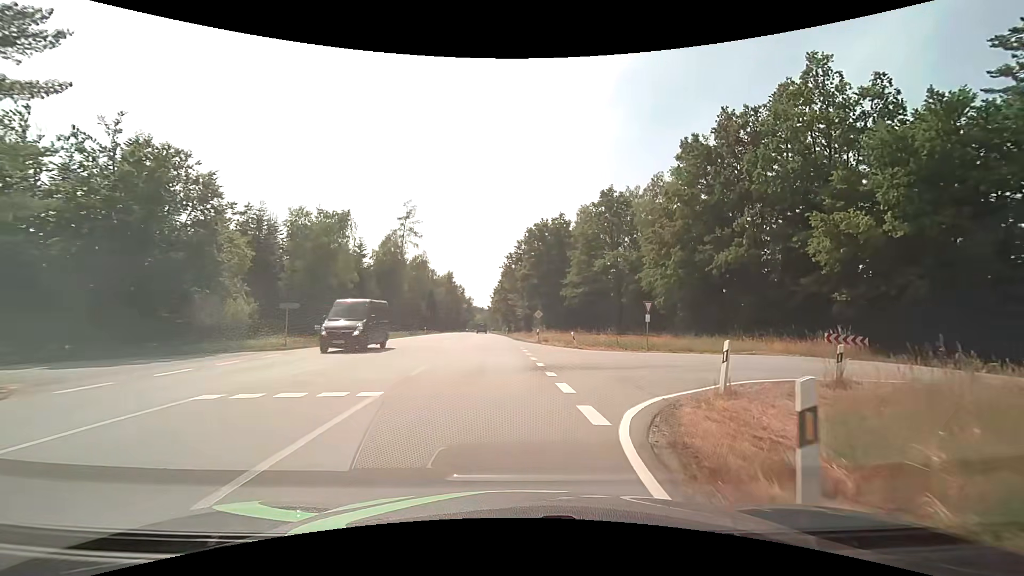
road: secondary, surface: asphalt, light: Day
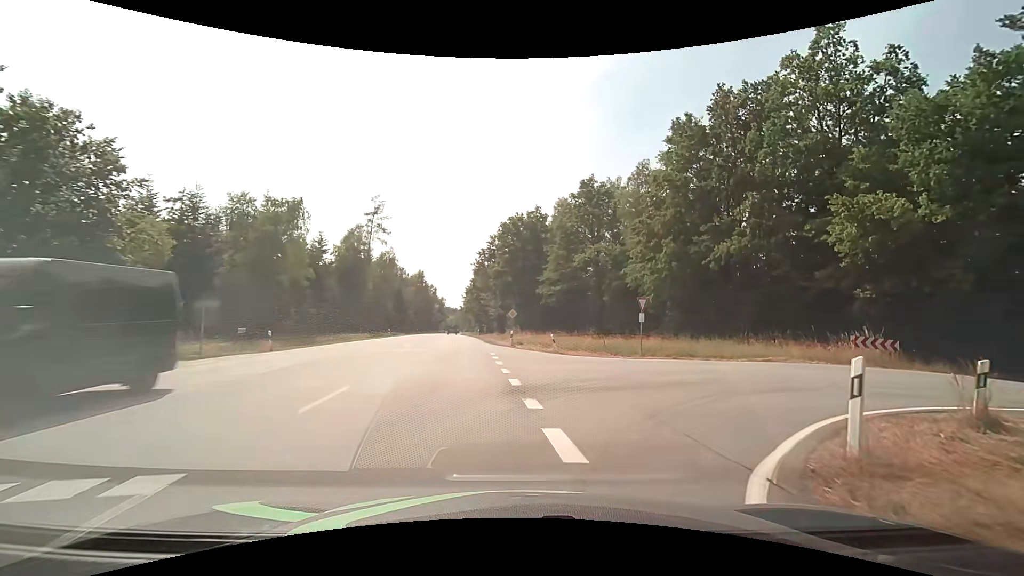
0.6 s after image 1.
(+0.1, +4.7) m; +3°
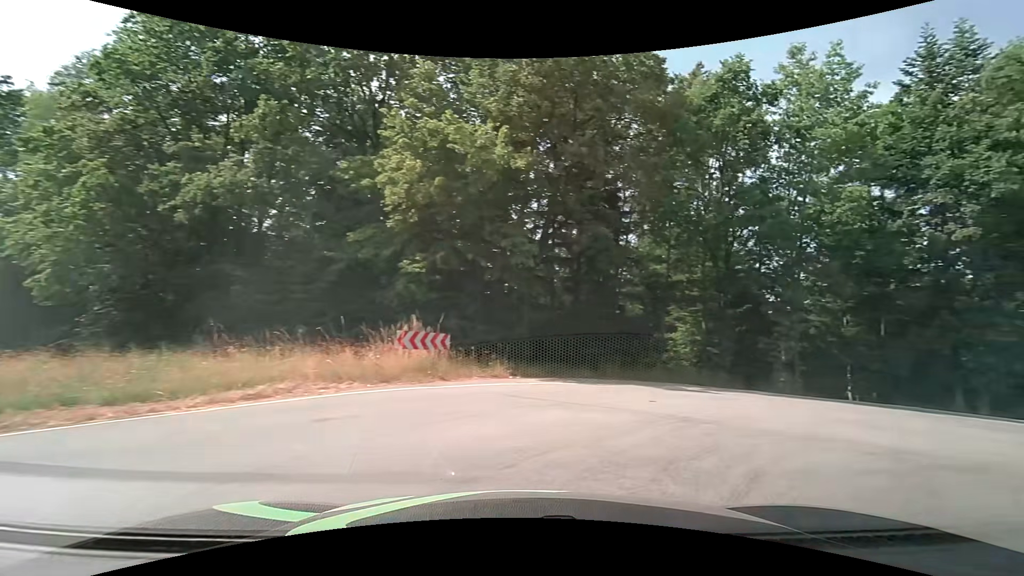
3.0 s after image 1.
(+4.6, +12.2) m; +53°
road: tertiary
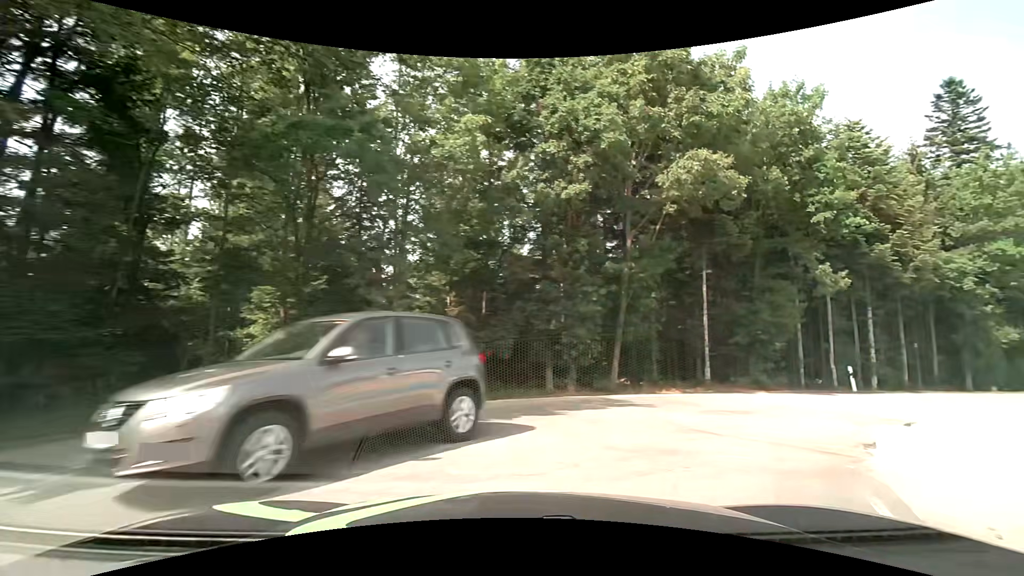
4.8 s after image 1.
(+3.1, +7.3) m; +43°
(+3, +10) (+10, +16) (+19, +21) (+28, +26) (+36, +31) (+45, +36) (+53, +41) (+62, +46) (+71, +51) (+79, +56) m
